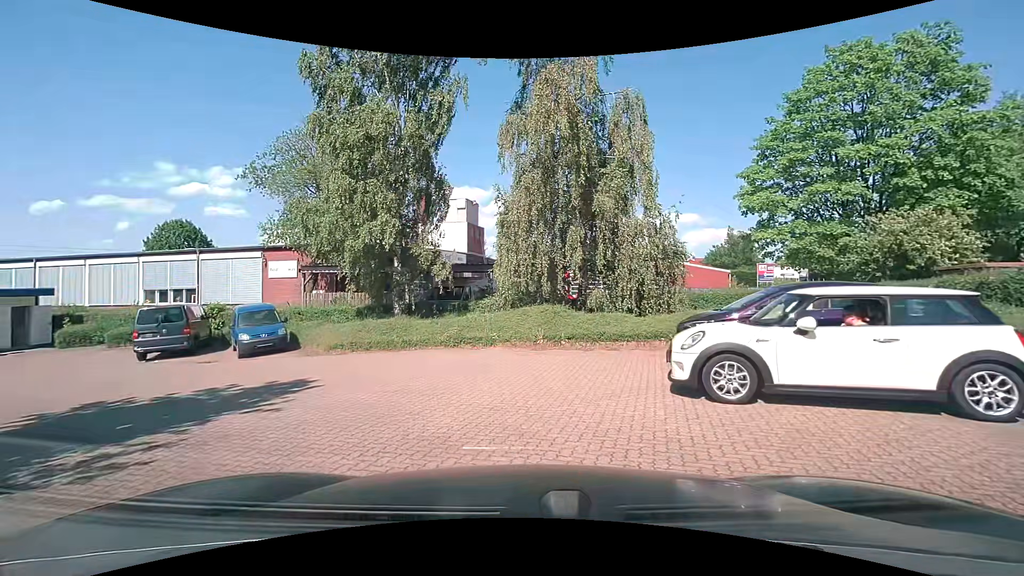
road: service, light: Day
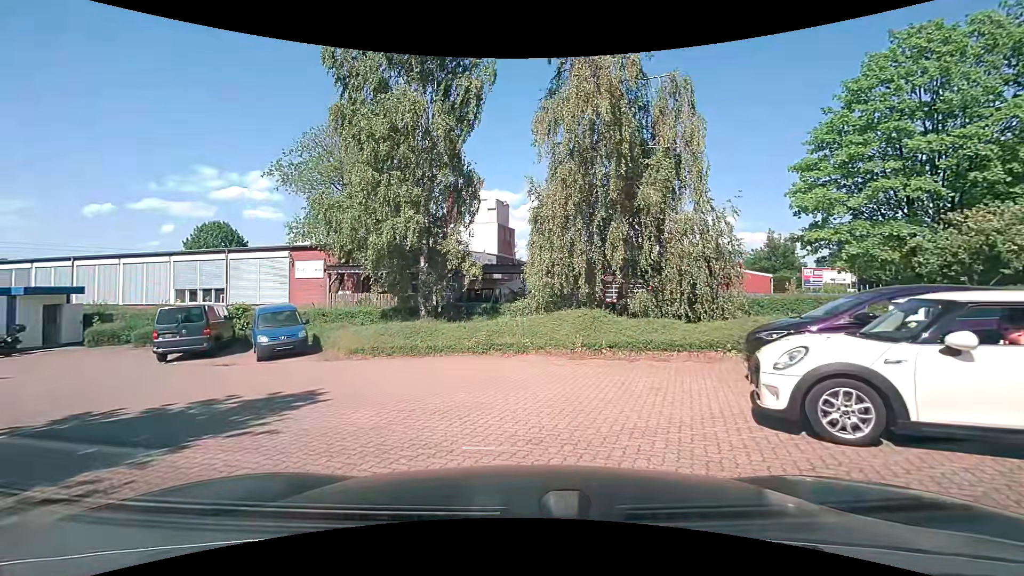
(0.0, +1.3) m; -5°
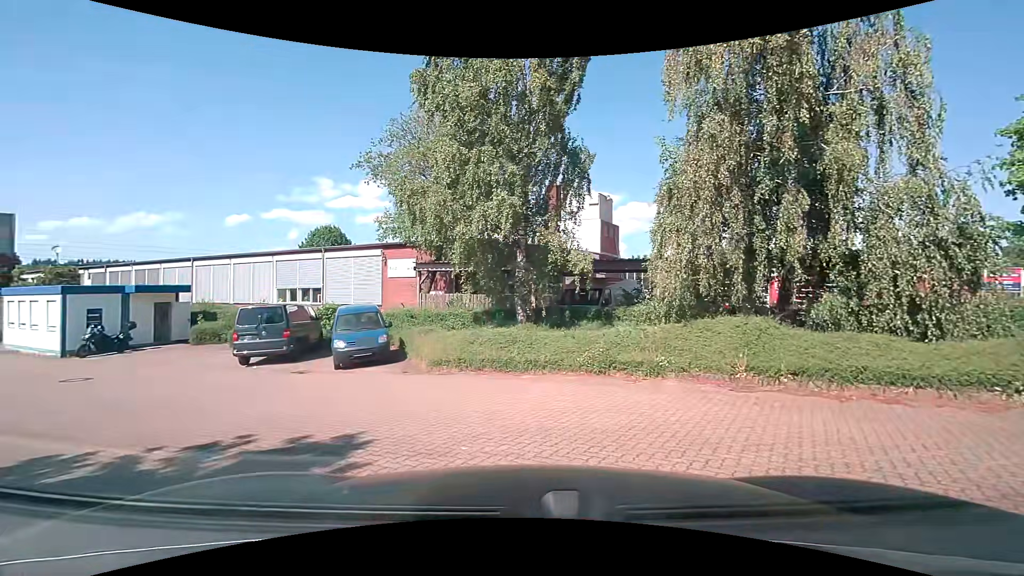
(-0.2, +3.2) m; -9°
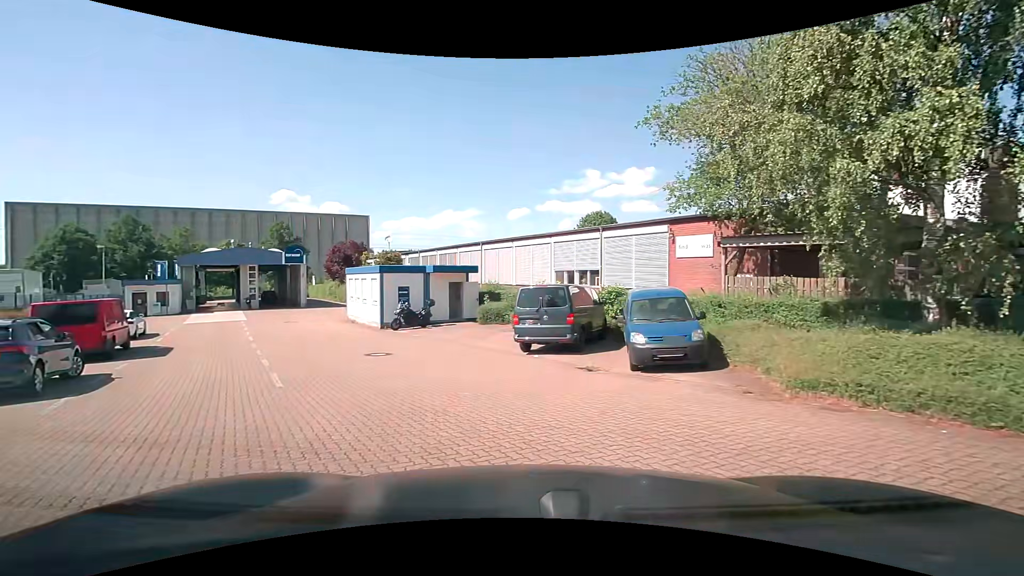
(-0.8, +3.9) m; -29°
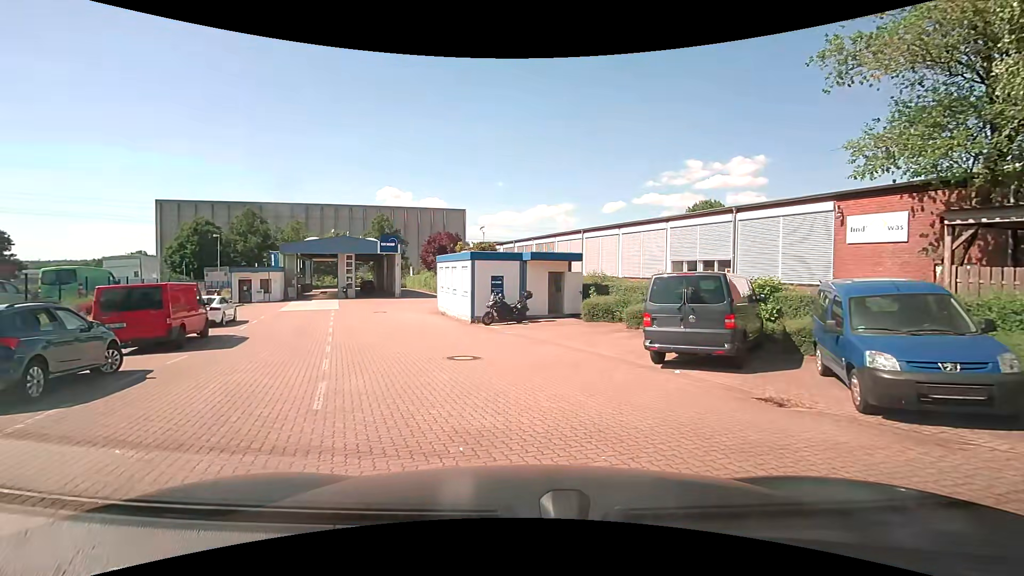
(-0.6, +3.7) m; -13°
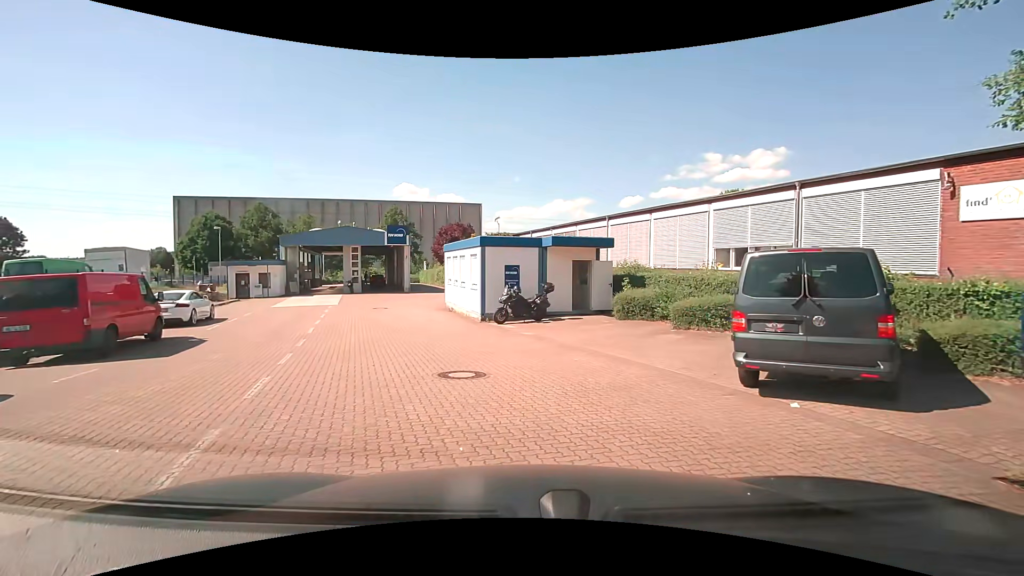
(0.0, +3.6) m; -1°
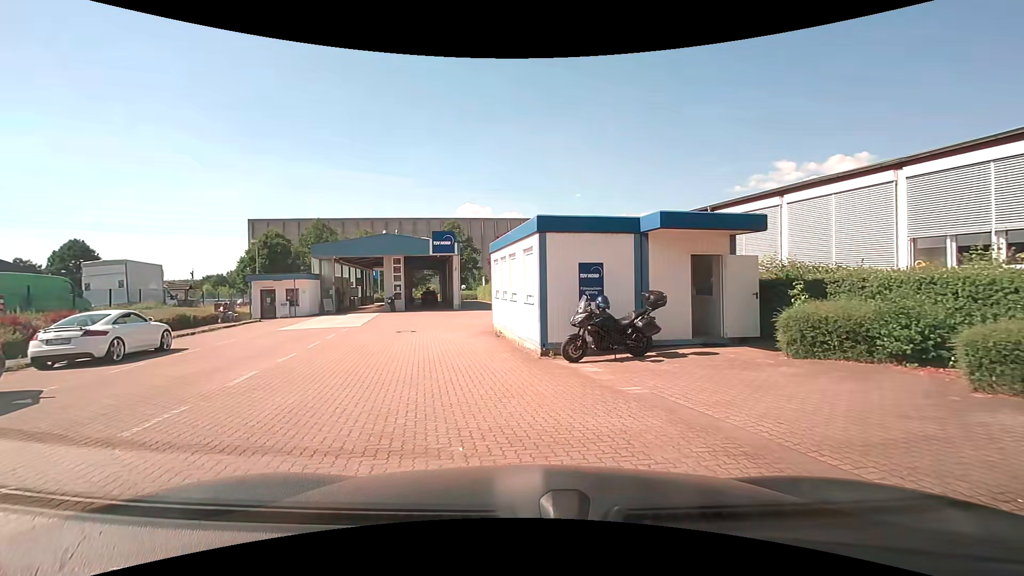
(-0.3, +7.4) m; -8°
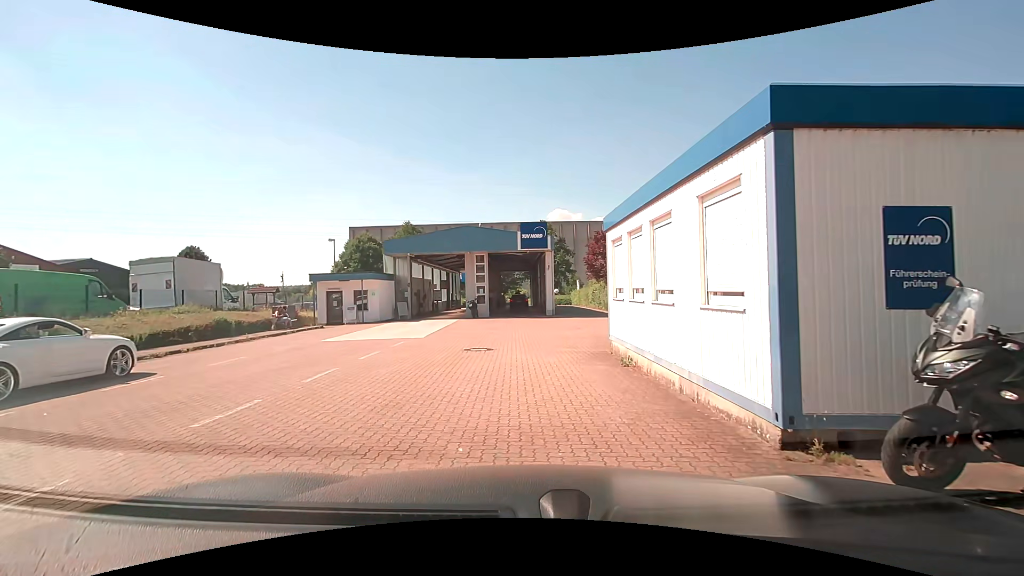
(-0.7, +6.6) m; -10°
